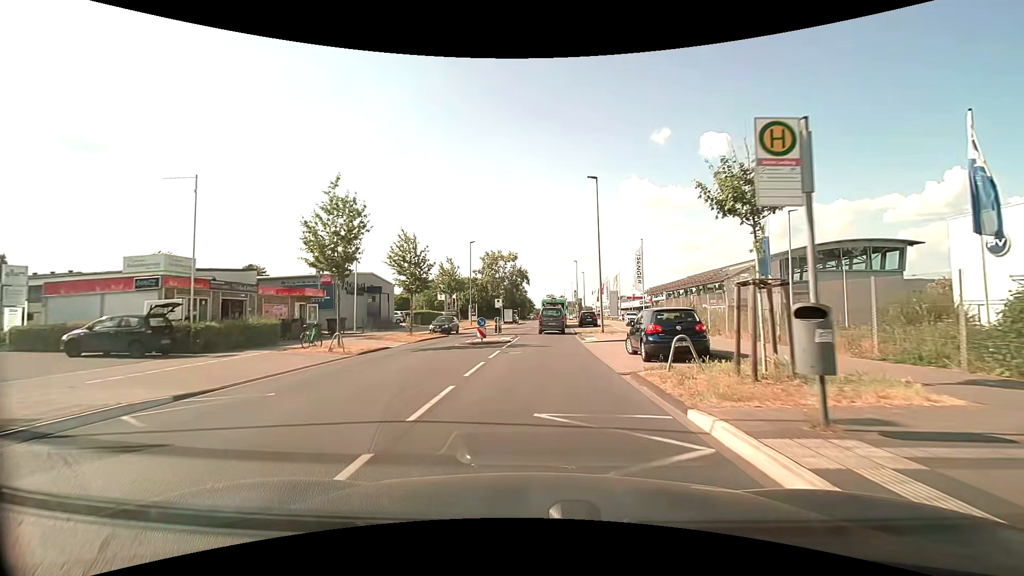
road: unclassified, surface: asphalt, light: Day
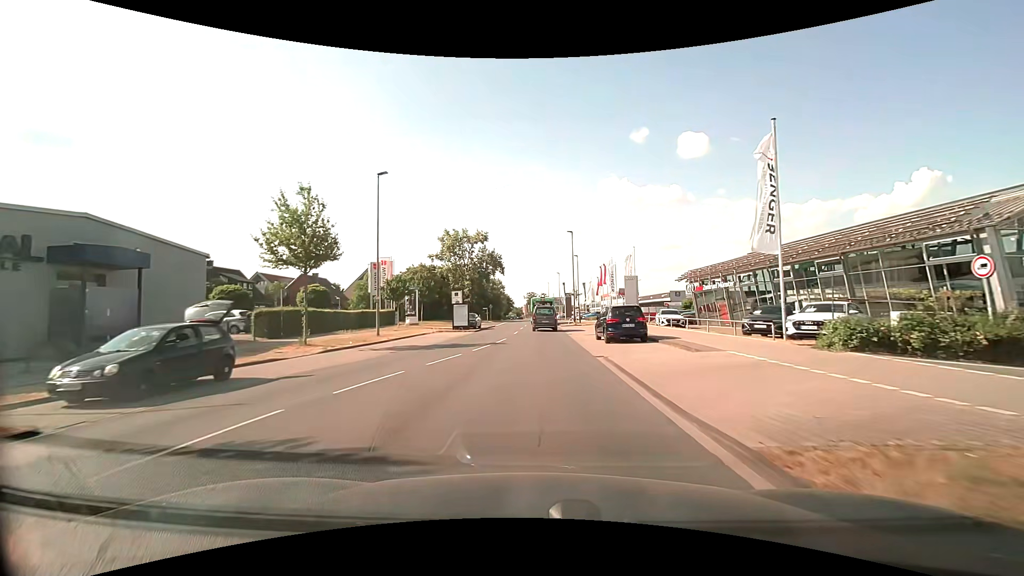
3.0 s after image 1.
(+0.6, +30.1) m; +2°
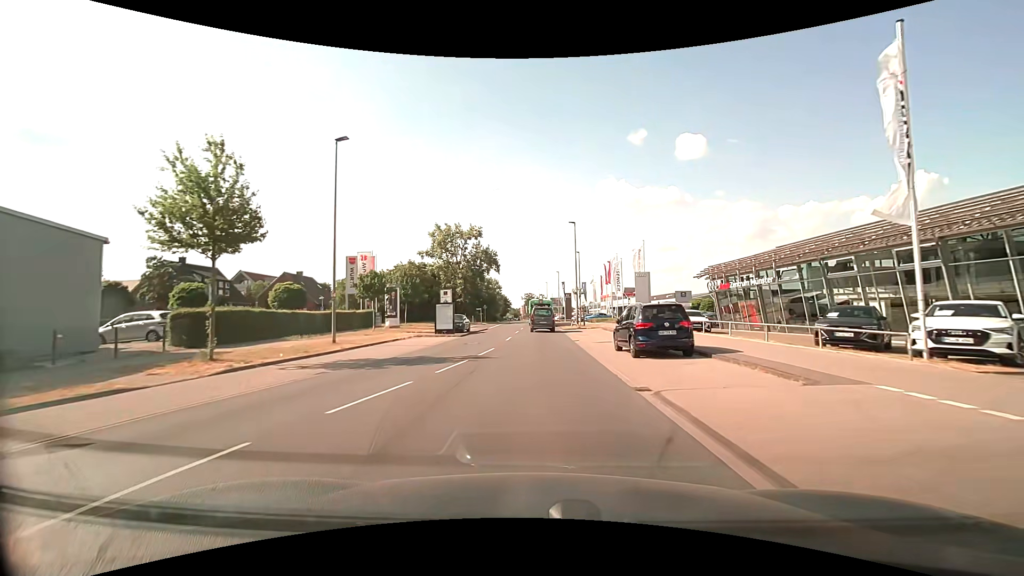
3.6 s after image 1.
(0.0, +6.5) m; 0°
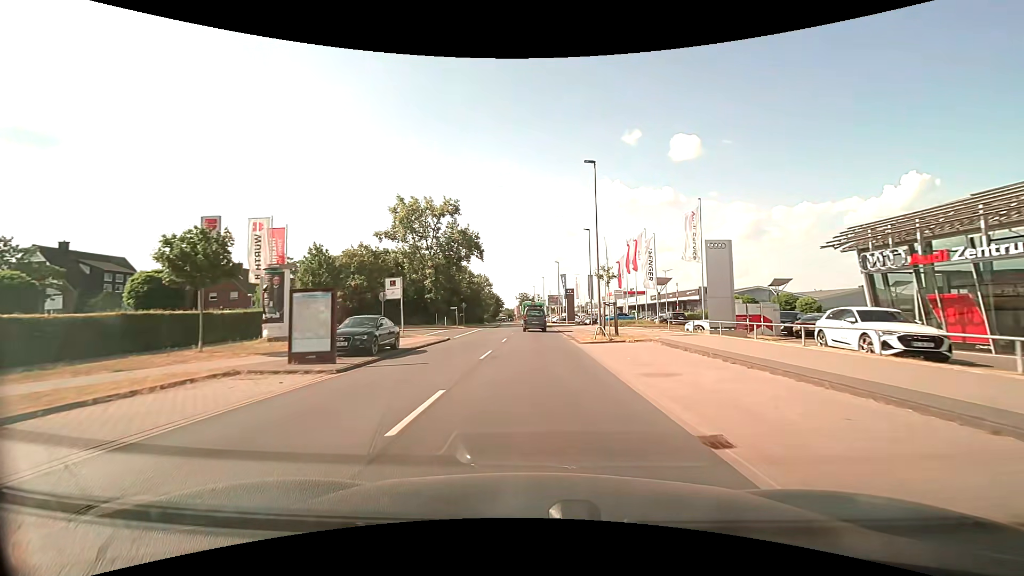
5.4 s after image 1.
(+0.1, +20.2) m; 0°
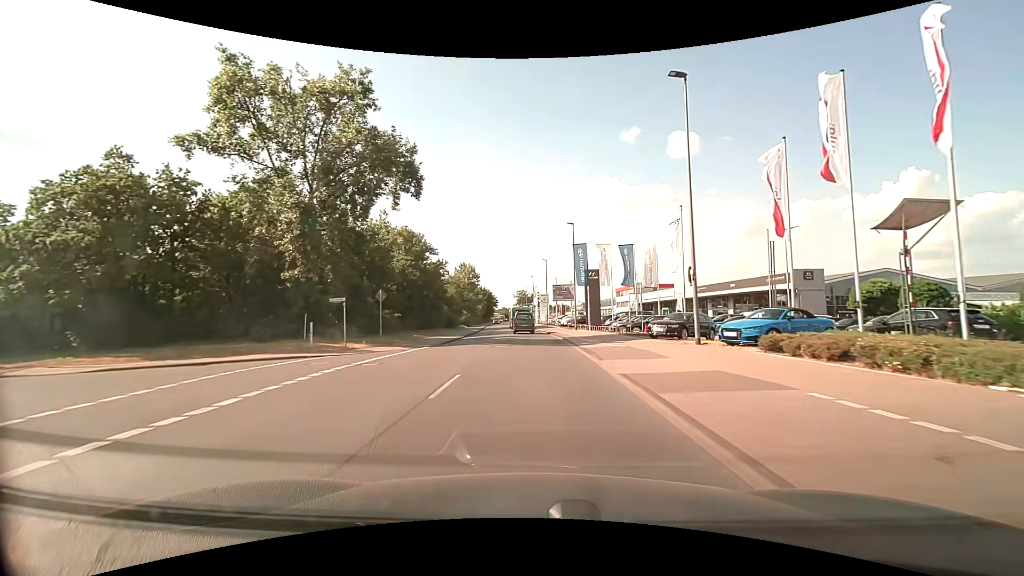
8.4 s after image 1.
(+0.1, +34.8) m; 0°
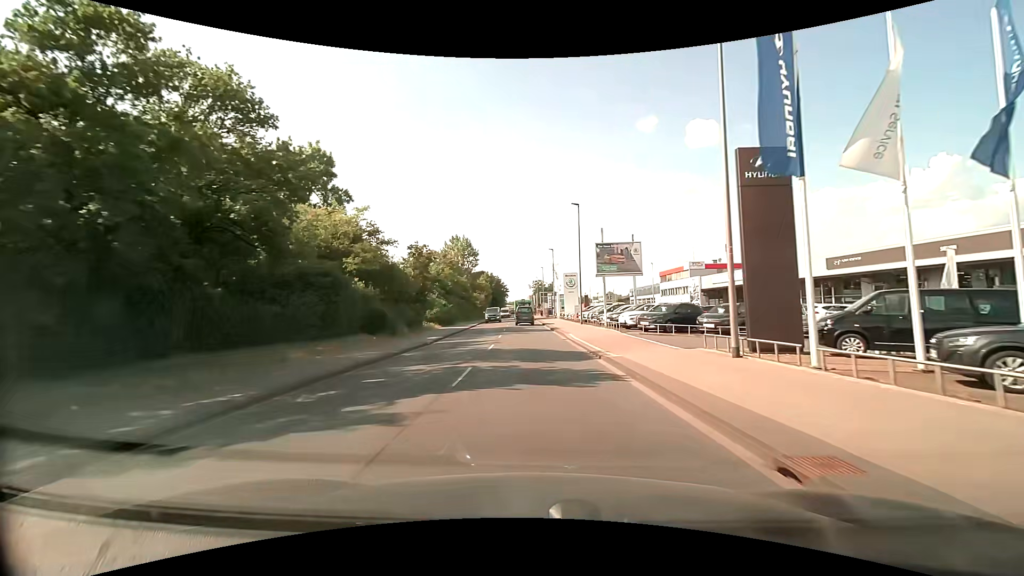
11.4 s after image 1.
(-0.4, +35.6) m; -2°
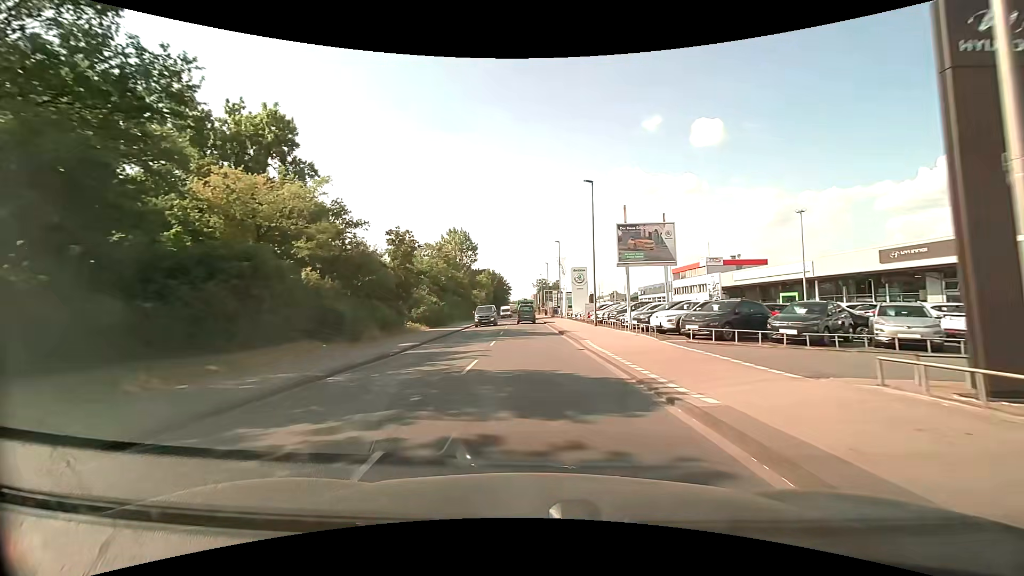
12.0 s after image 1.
(0.0, +7.3) m; -1°
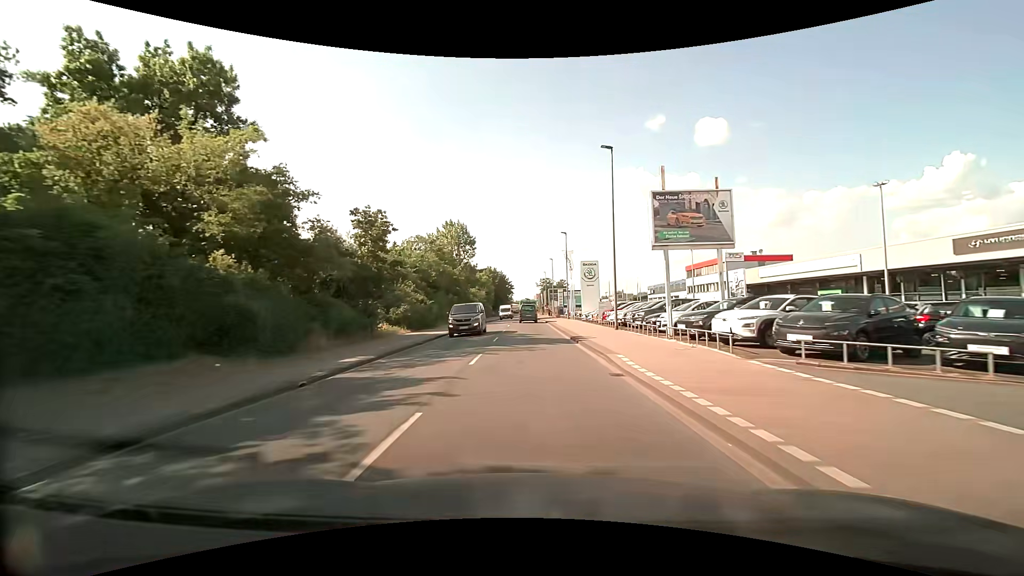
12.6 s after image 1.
(0.0, +7.4) m; 0°
(0, +10) (0, +20) (0, +30) (-1, +40) (-1, +50) (-1, +60) (-1, +70) (-2, +80) (-2, +90) (-2, +100) m
